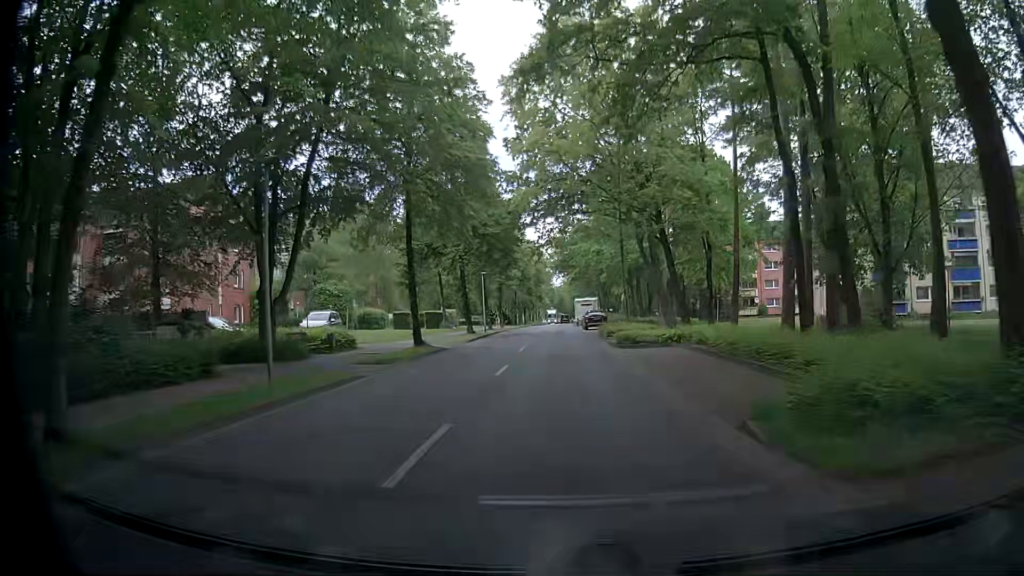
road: unclassified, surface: asphalt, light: Day
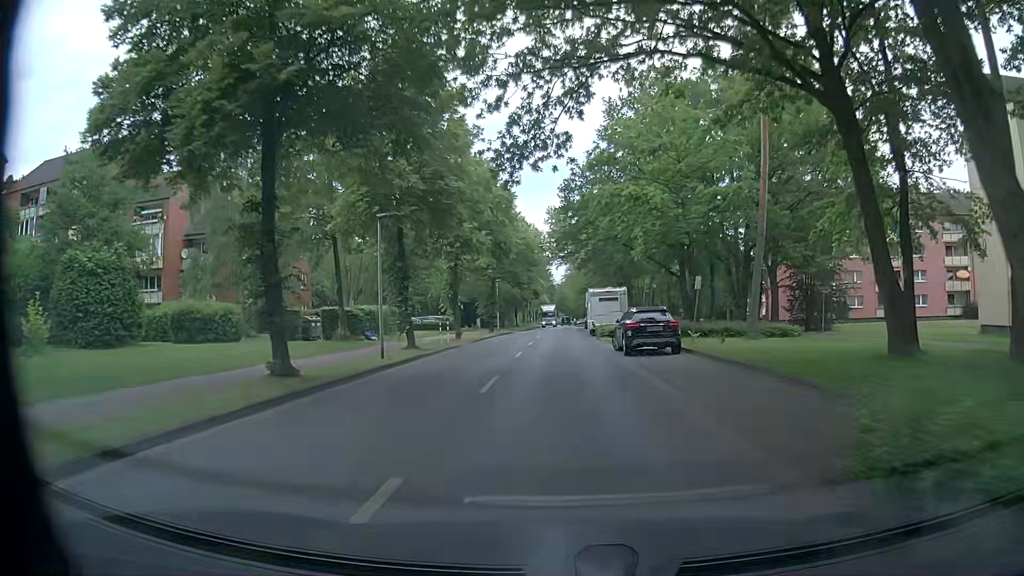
(0.0, +29.9) m; -1°
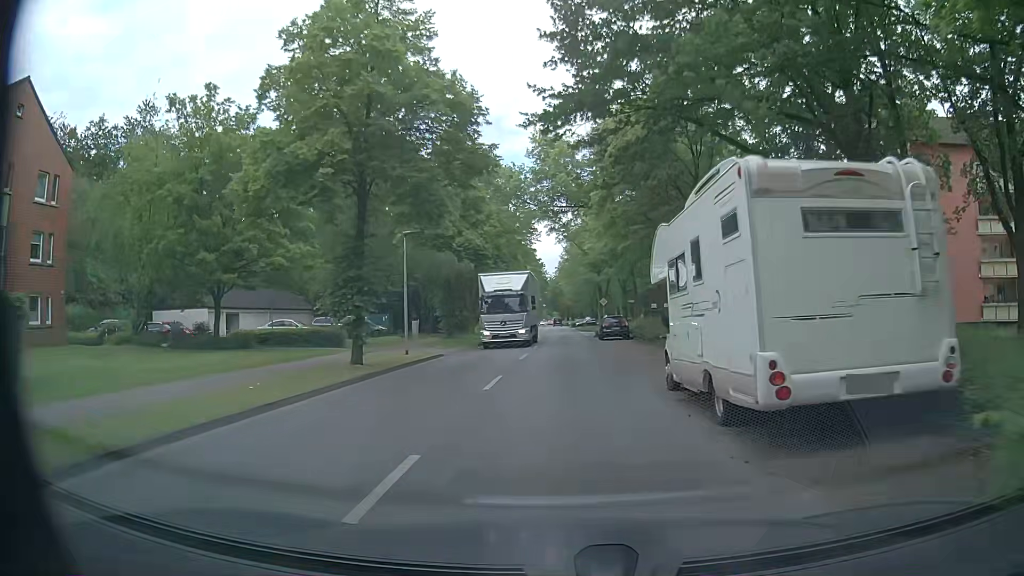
(+0.6, +35.2) m; +1°
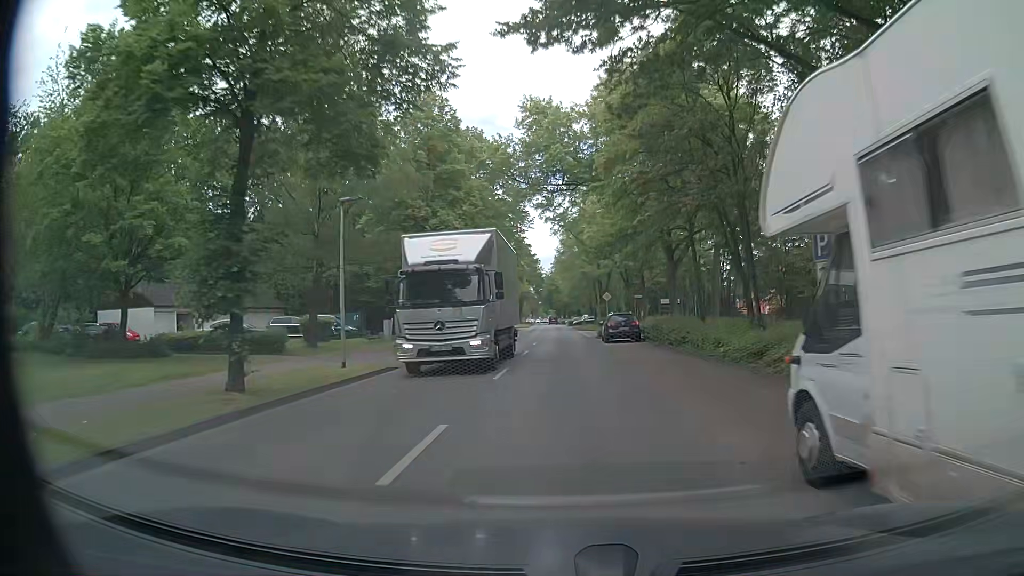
(+0.1, +7.3) m; +1°
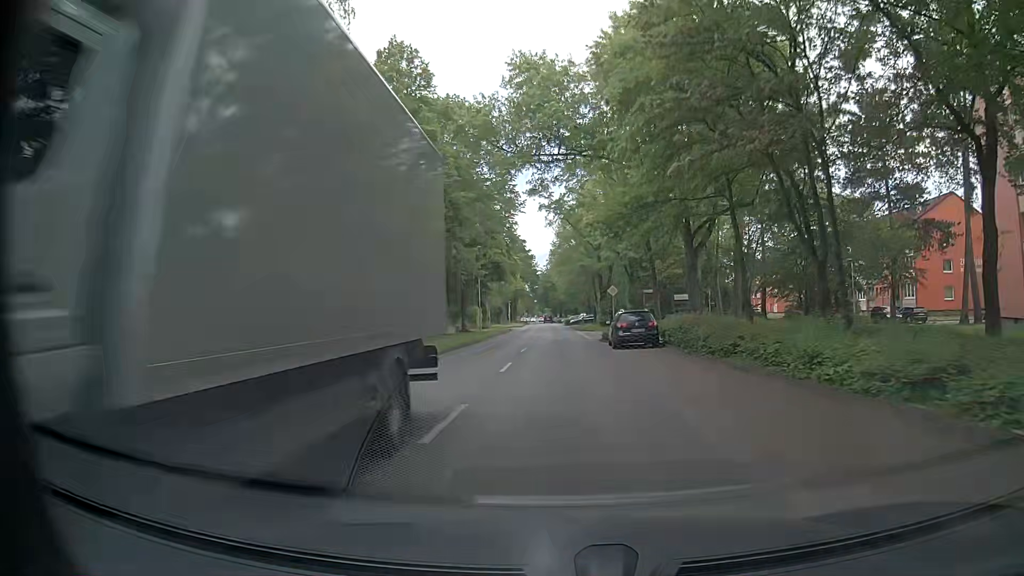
(0.0, +7.3) m; 0°
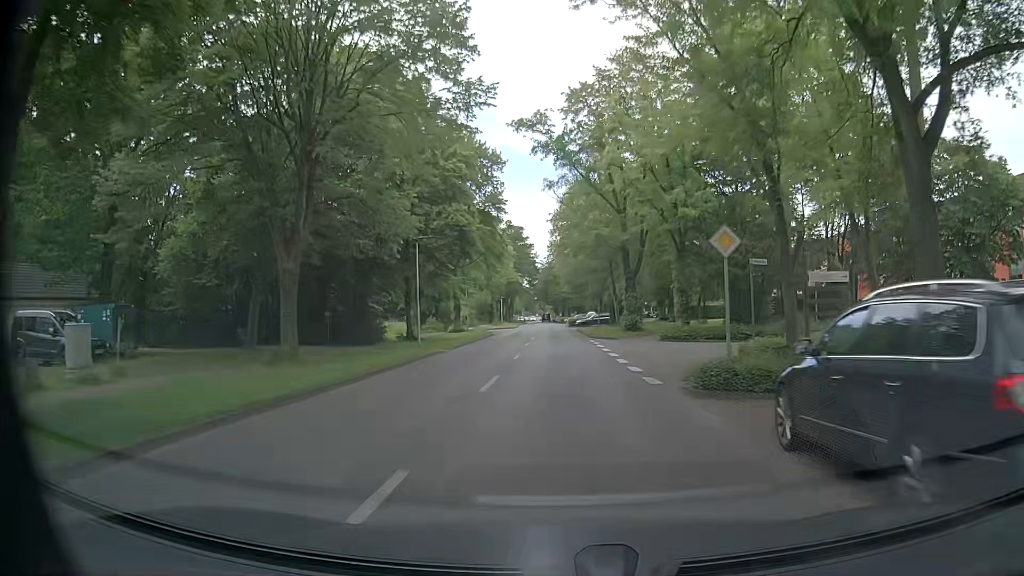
(0.0, +22.6) m; 0°
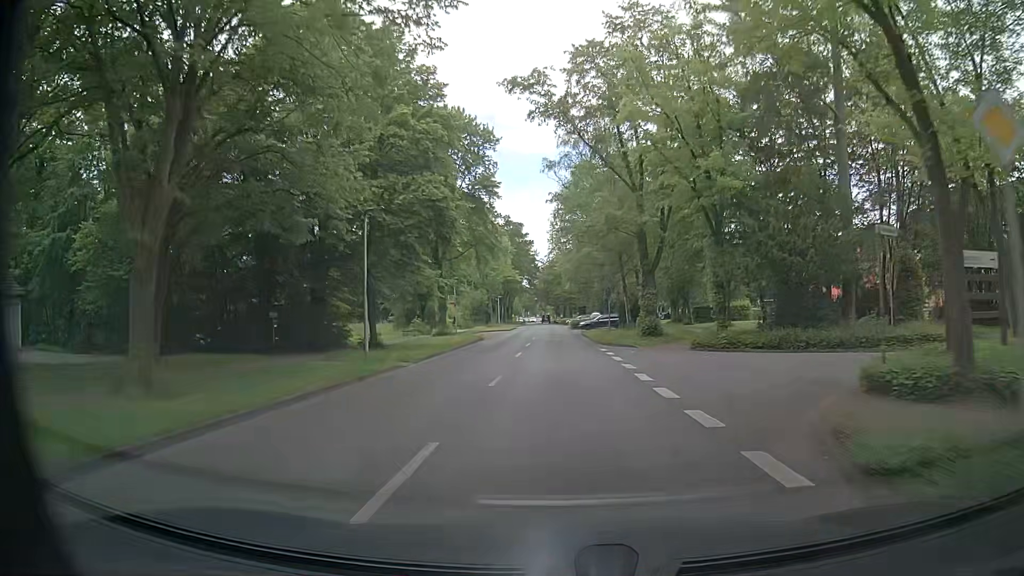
(0.0, +7.7) m; -1°
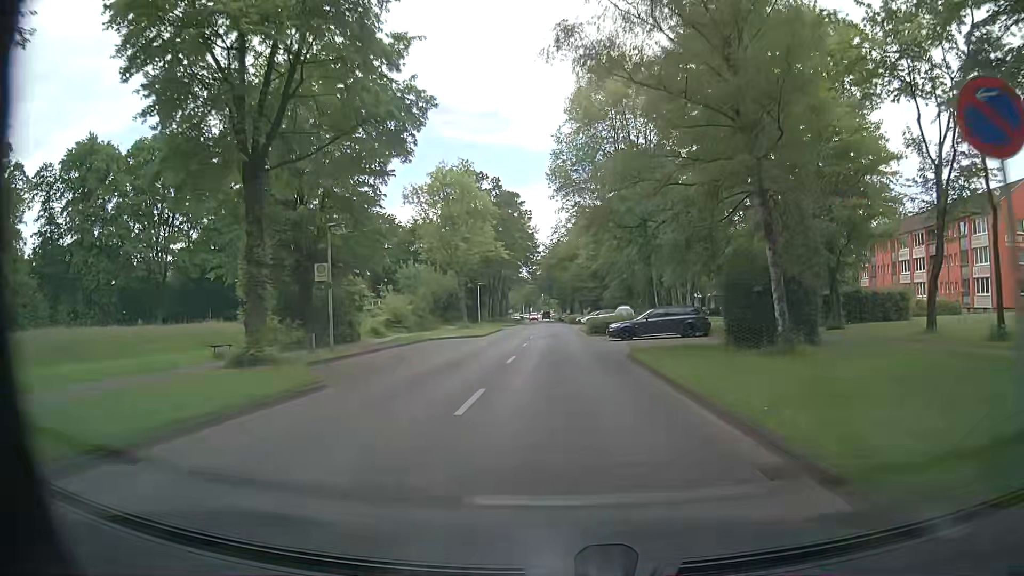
(+0.1, +31.5) m; 0°
(0, +10) (0, +20) (0, +30) (0, +40) (0, +50) (-1, +60) (-1, +70) (-1, +80) (-1, +90) (-2, +100) m
